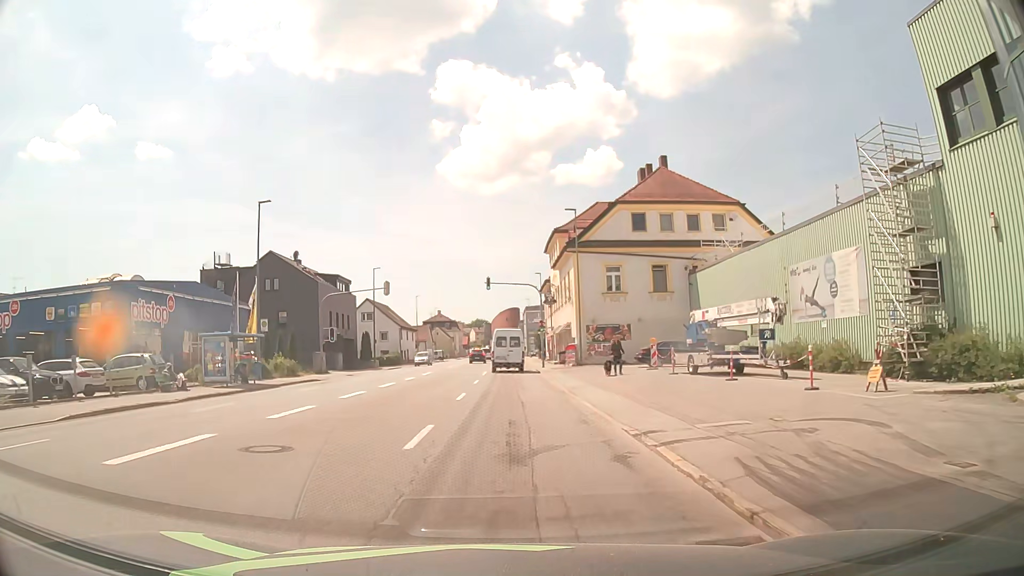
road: tertiary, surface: asphalt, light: Day
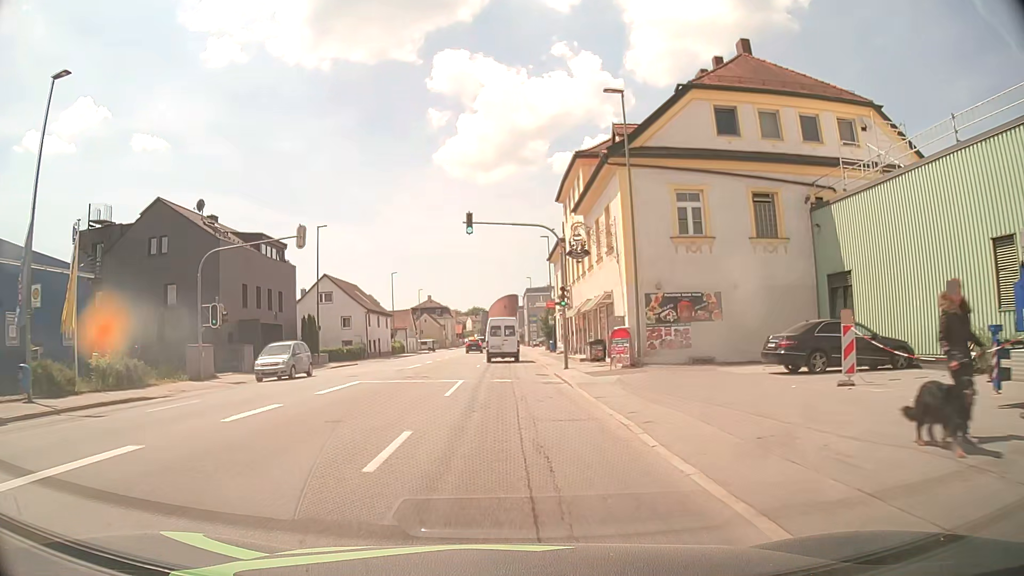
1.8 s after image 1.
(+0.2, +20.5) m; +1°
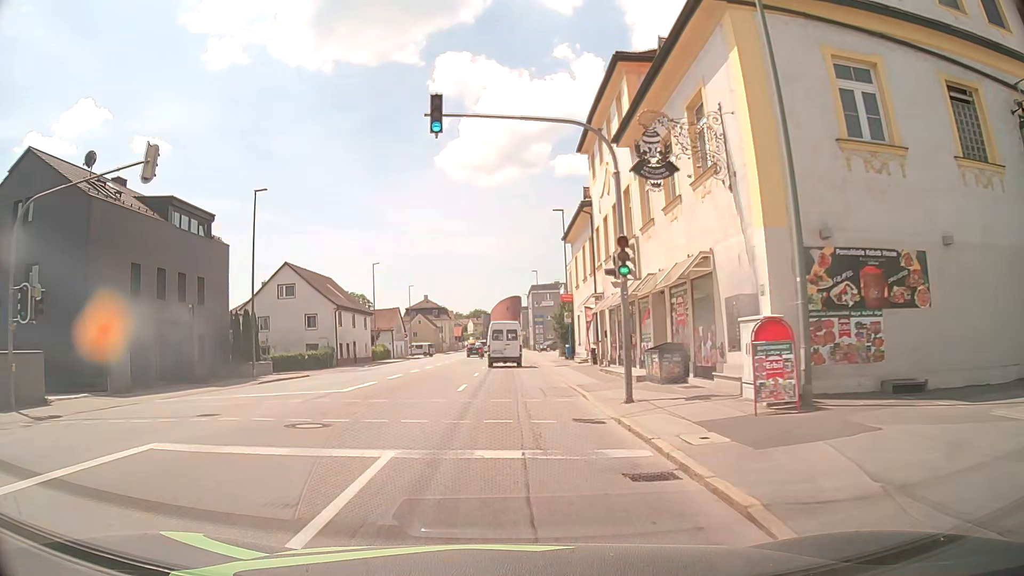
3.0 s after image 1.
(-0.1, +13.6) m; 0°
(0, +10) (0, +20) (0, +30) (0, +40) (0, +50) (0, +60) (-1, +70) (-1, +80) (-1, +90) (-1, +100) m
